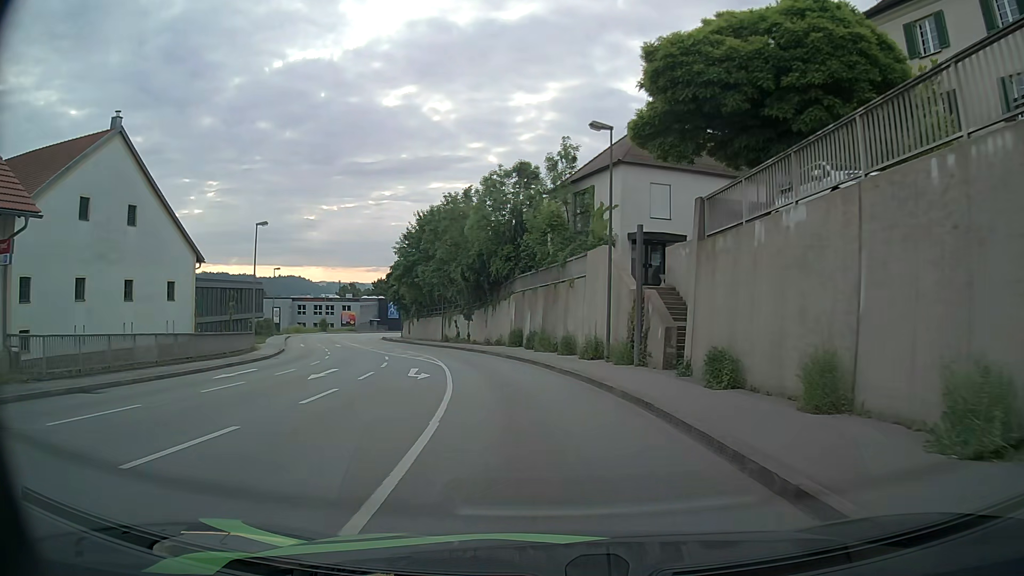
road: tertiary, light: Day
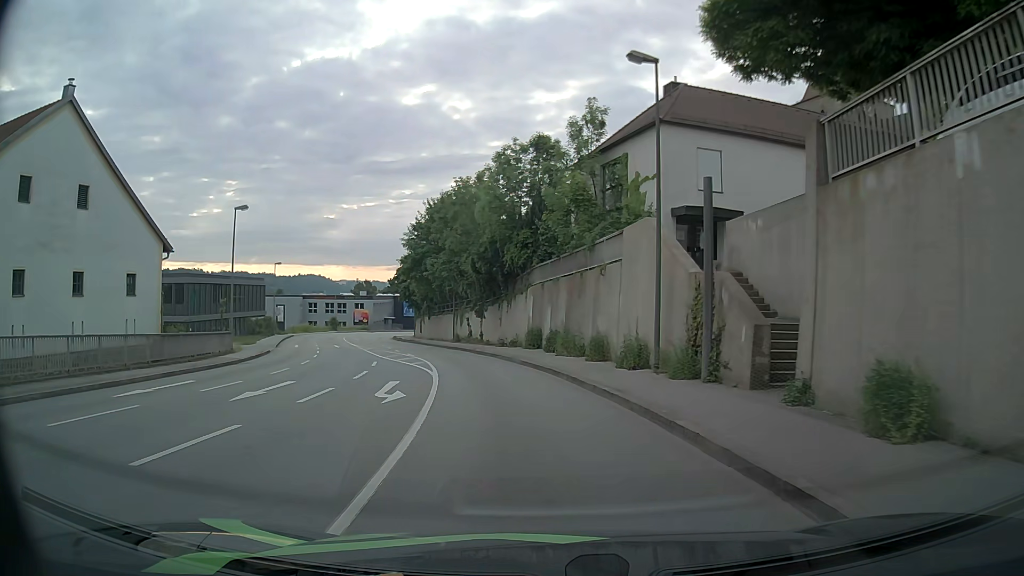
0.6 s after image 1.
(-0.1, +6.0) m; -1°
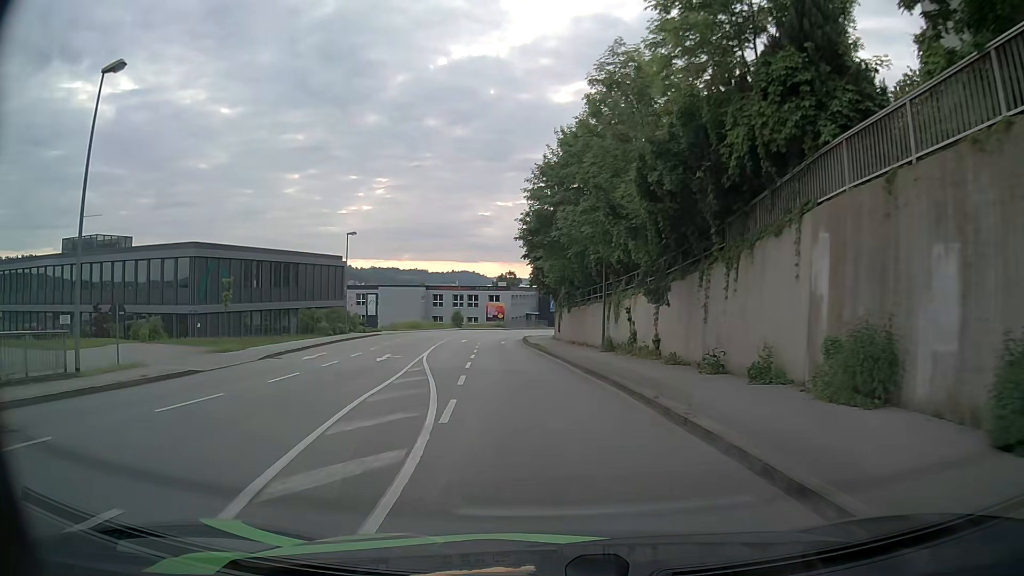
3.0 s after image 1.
(-2.5, +23.2) m; -13°
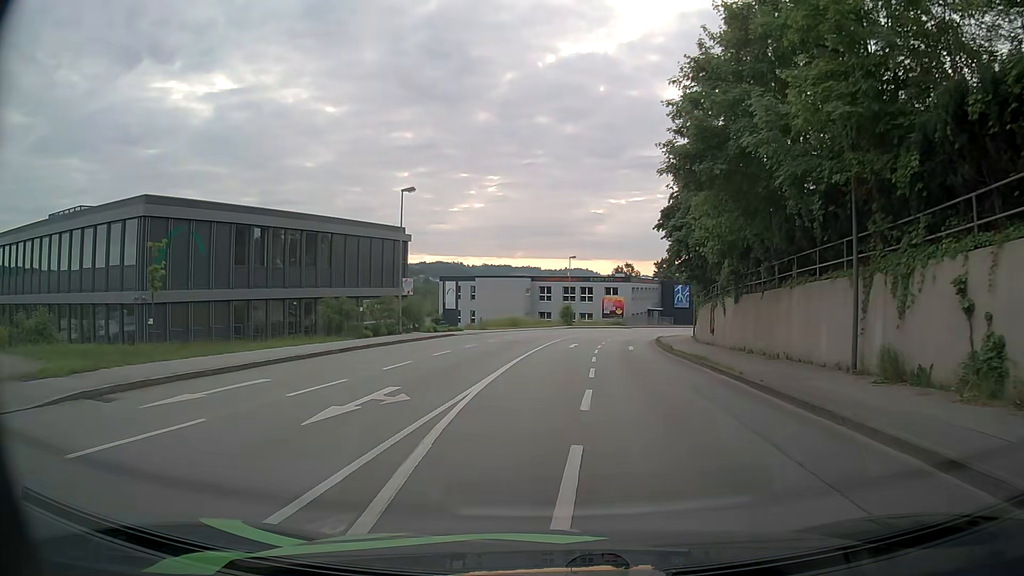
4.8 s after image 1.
(-1.6, +17.1) m; -10°
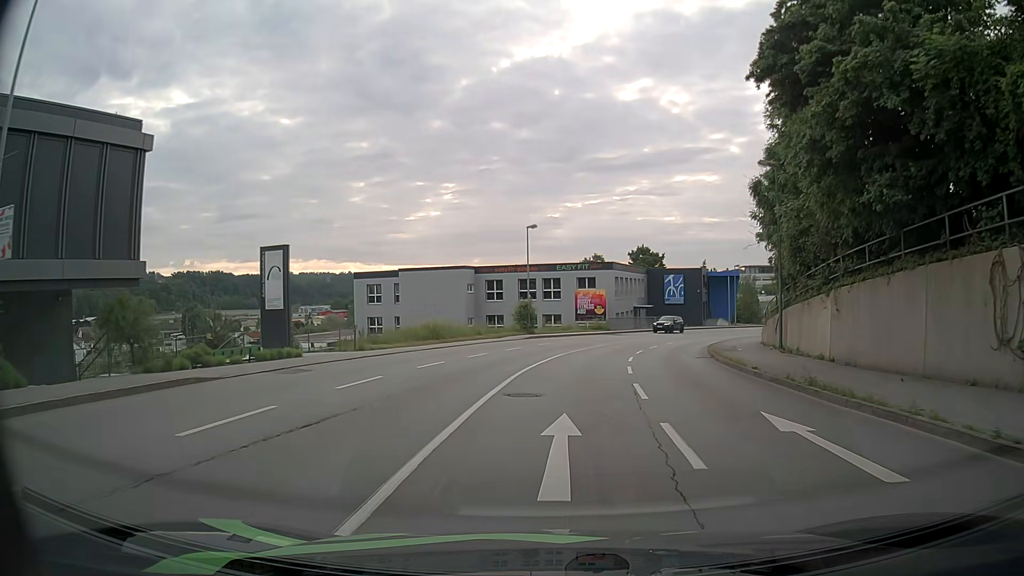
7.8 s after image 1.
(+0.9, +28.0) m; +4°
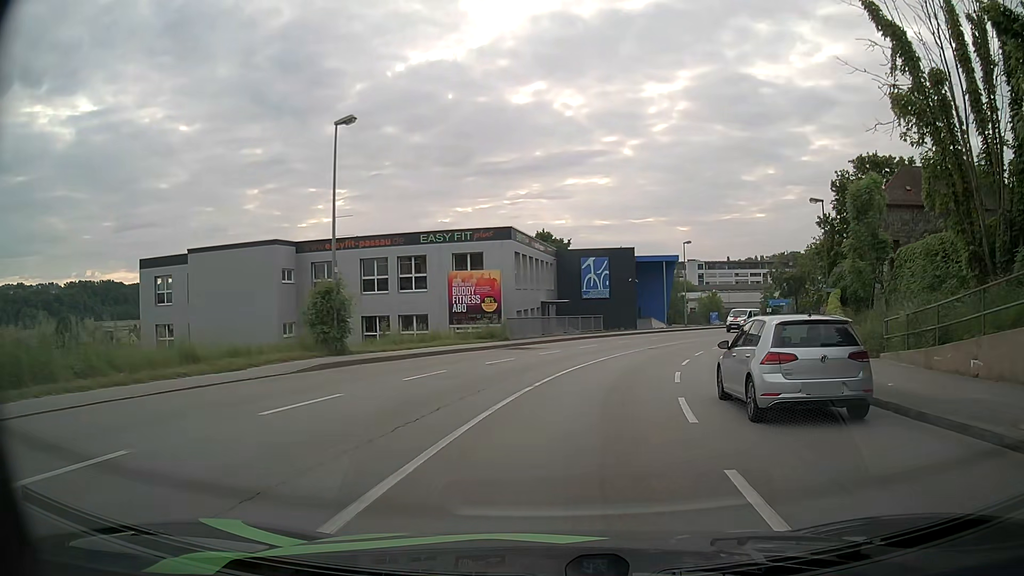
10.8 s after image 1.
(+2.0, +27.2) m; +9°
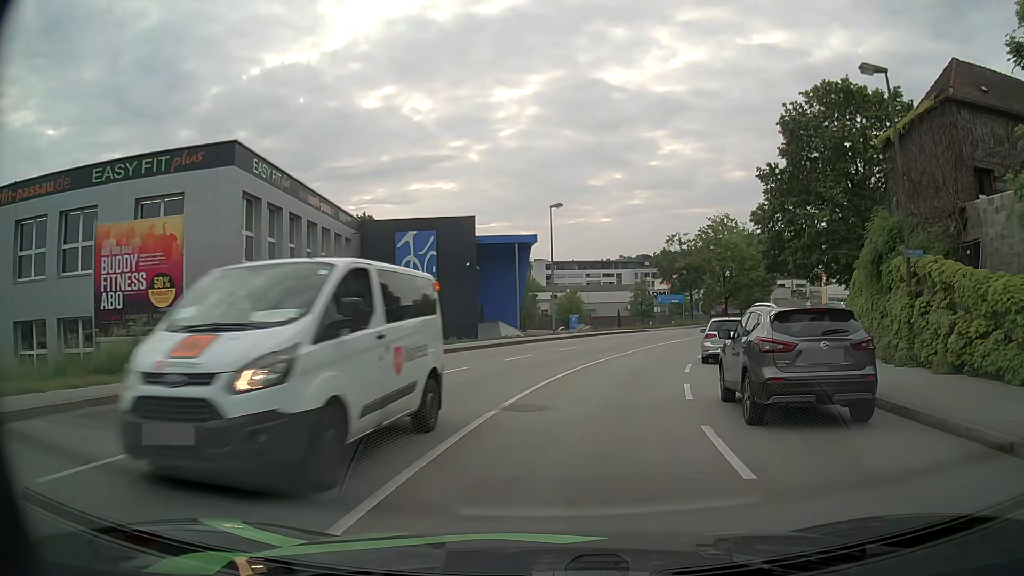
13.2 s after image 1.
(+2.6, +21.6) m; +13°
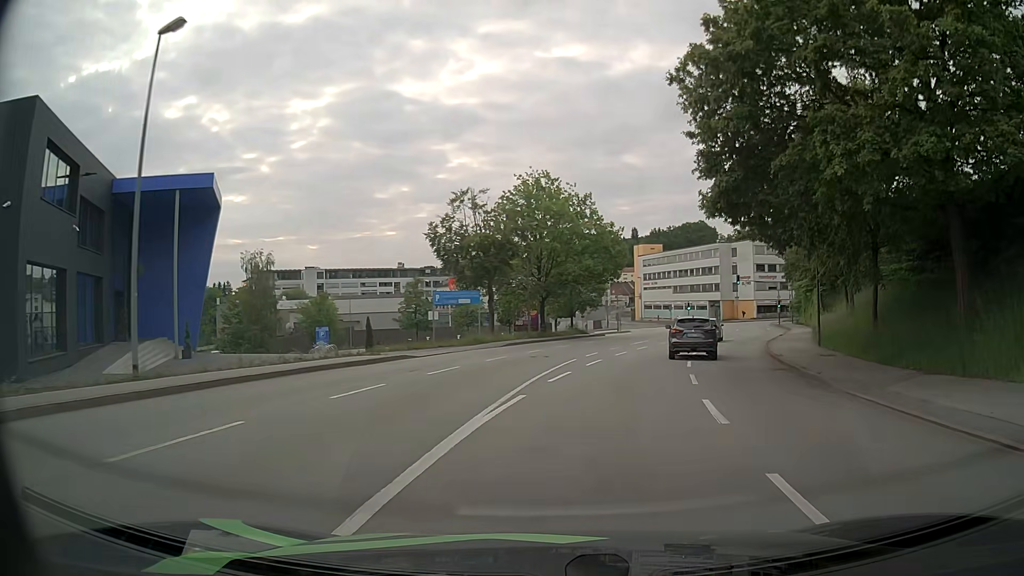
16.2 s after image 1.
(+4.2, +27.2) m; +18°
(+1, +10) (+2, +20) (+5, +30) (+8, +39) (+12, +48) (+16, +57) (+19, +67) (+22, +76) (+24, +86) (+26, +96) m
